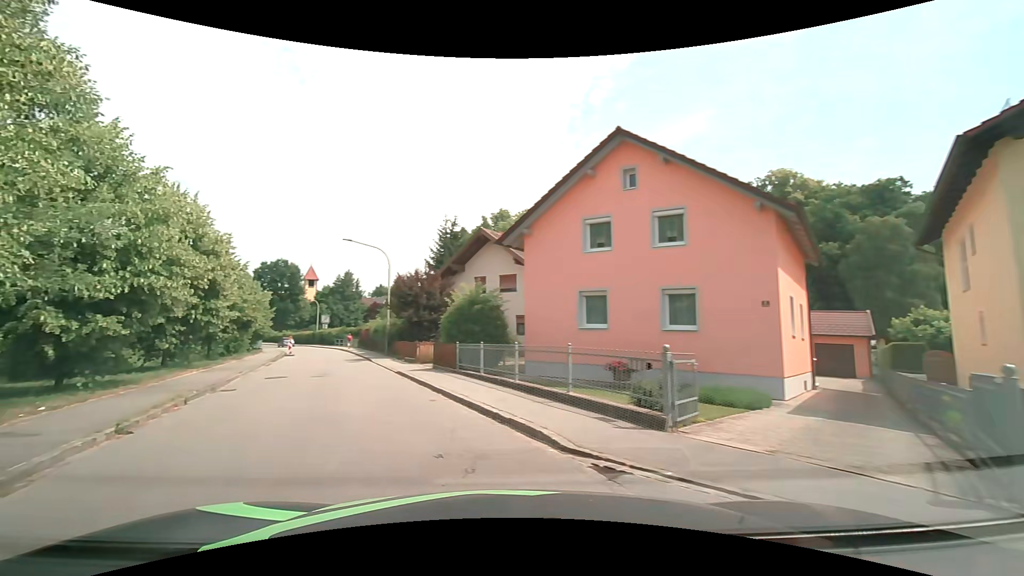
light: Day
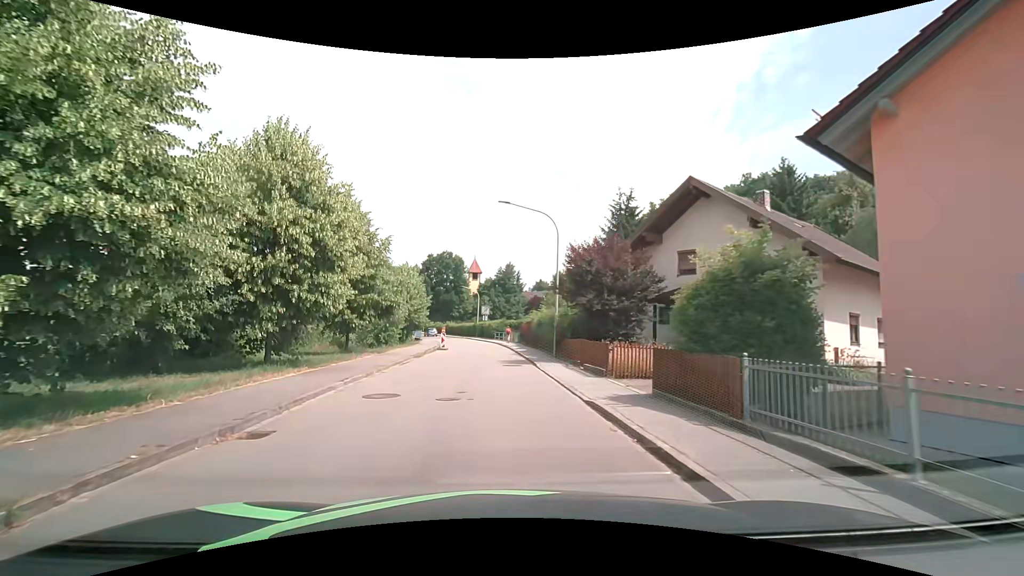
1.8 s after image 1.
(-2.1, +9.4) m; -18°
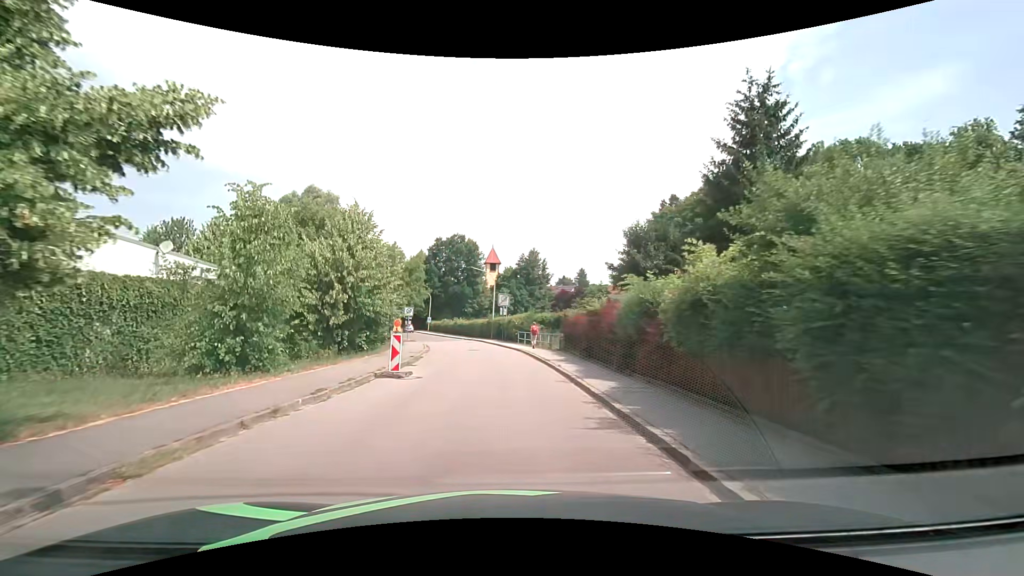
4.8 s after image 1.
(-0.8, +21.7) m; -3°
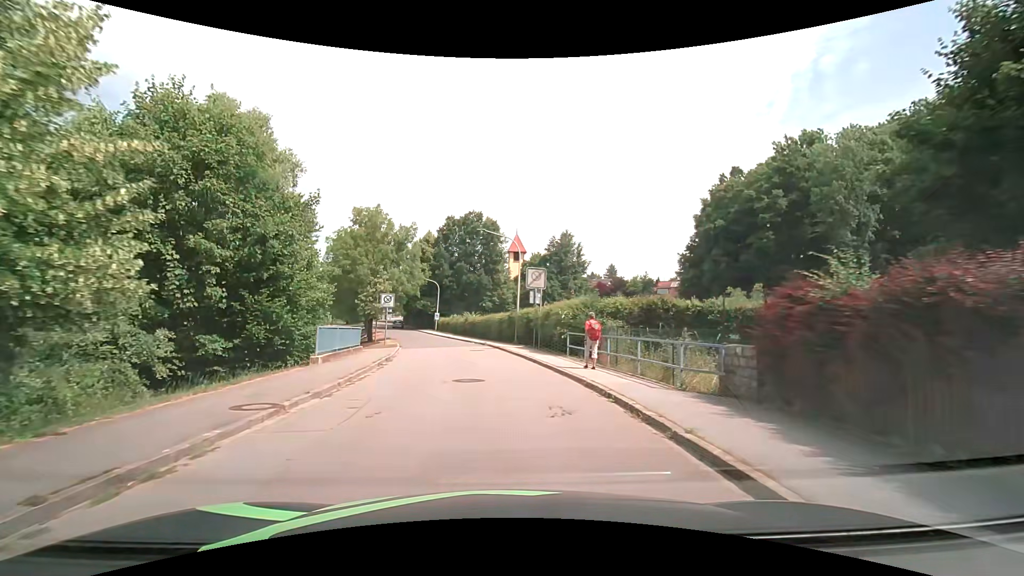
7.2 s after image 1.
(-0.4, +19.3) m; -3°
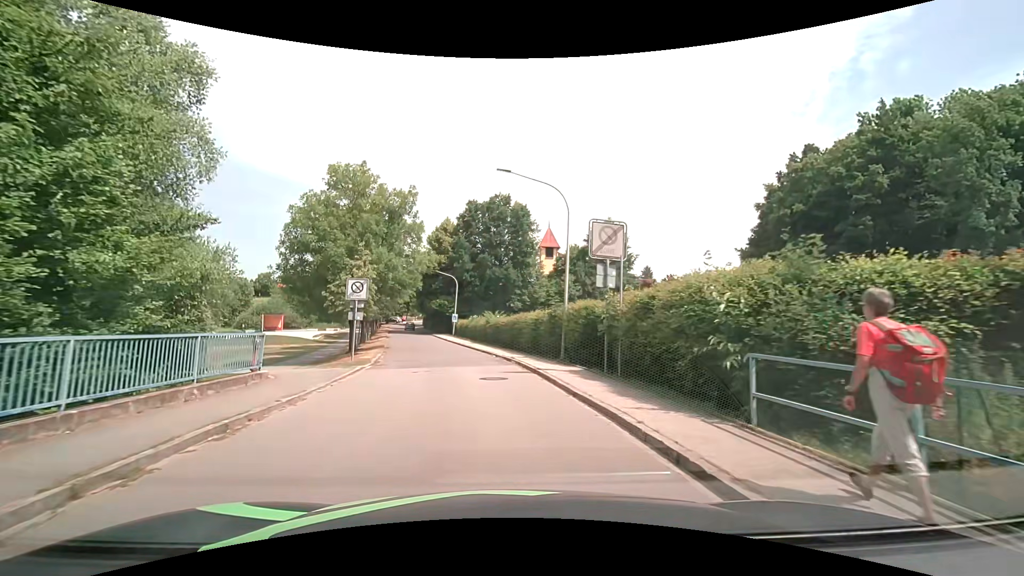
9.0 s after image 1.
(-0.3, +13.0) m; -3°
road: residential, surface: asphalt
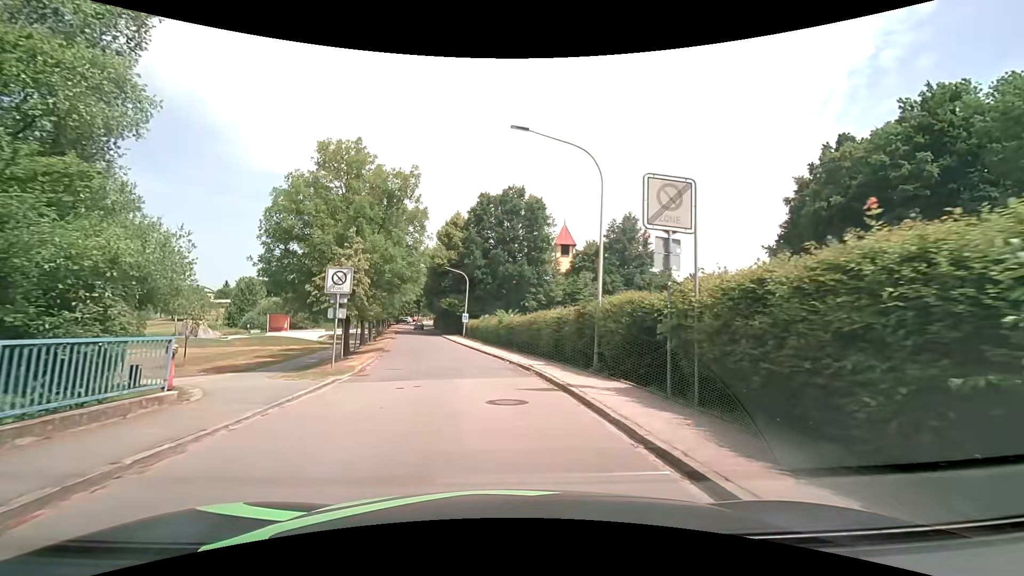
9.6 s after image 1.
(-0.1, +4.3) m; -2°
(0, +10) (-1, +20) (-3, +30) (-5, +40) (-7, +49) (-9, +59) (-11, +69) (-13, +79) (-15, +89) (-17, +98) m
